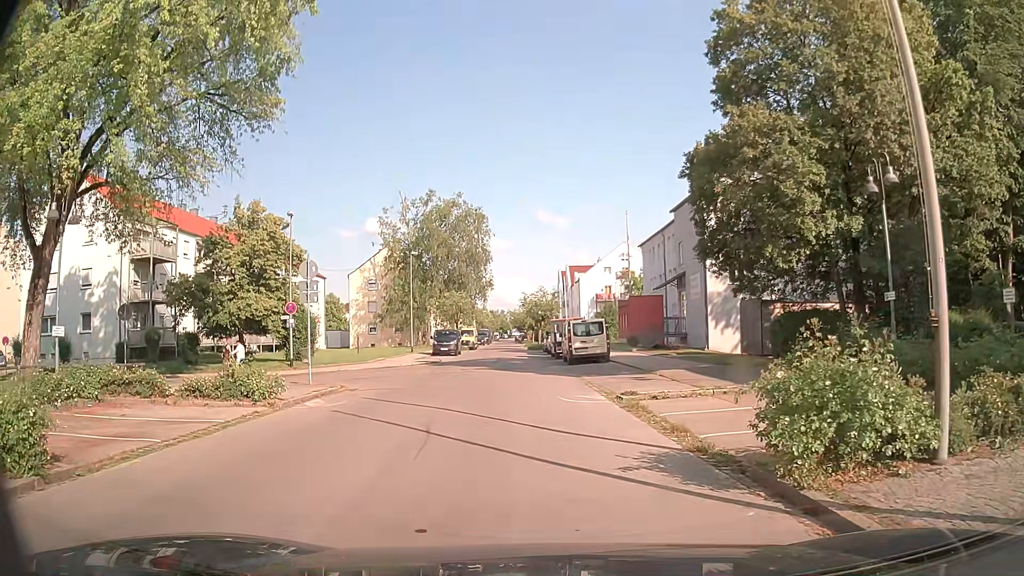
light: Day
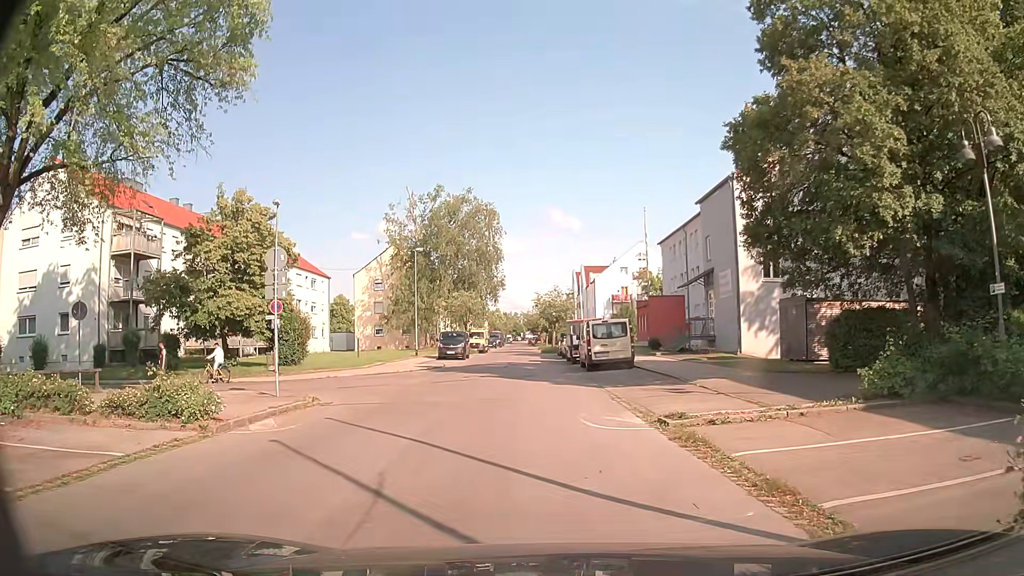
(-0.1, +3.7) m; -1°
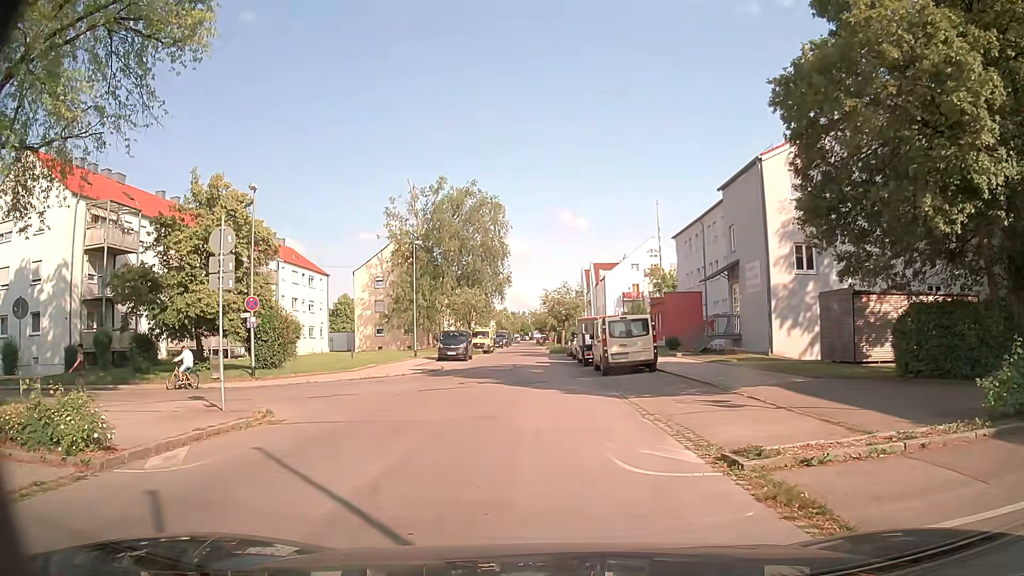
(-0.1, +3.5) m; -2°
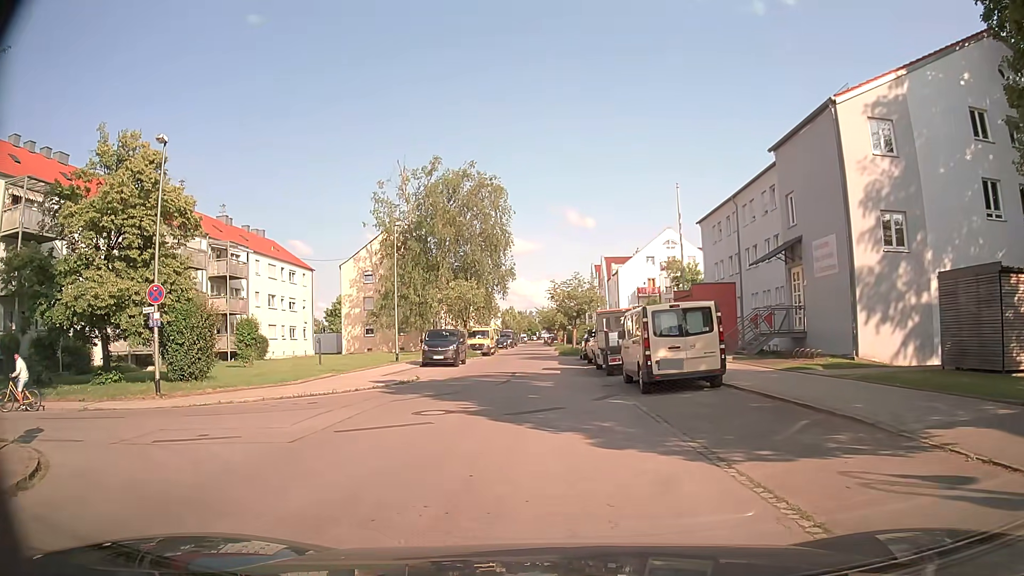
(0.0, +7.9) m; 0°
